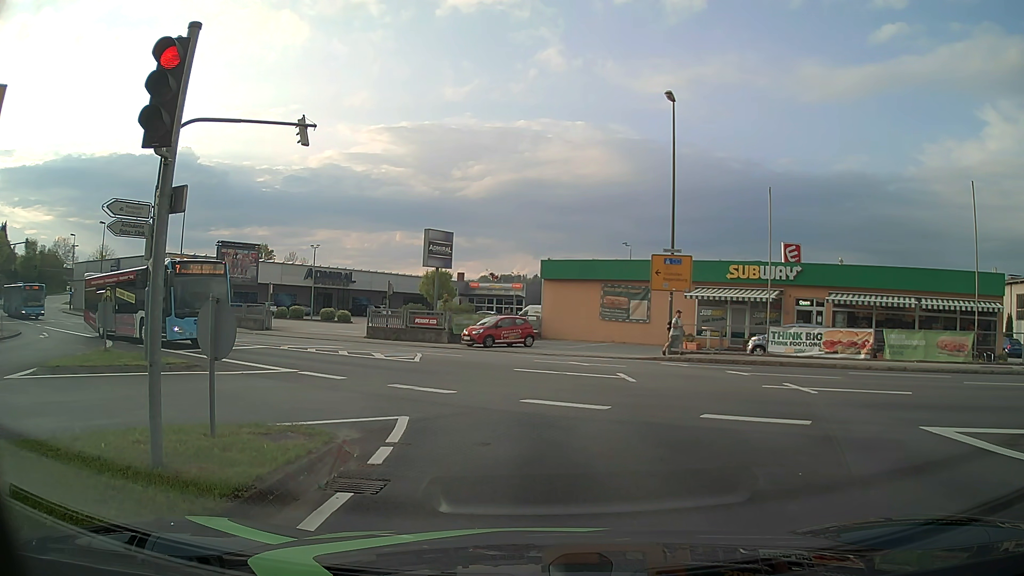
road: tertiary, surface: asphalt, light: Day
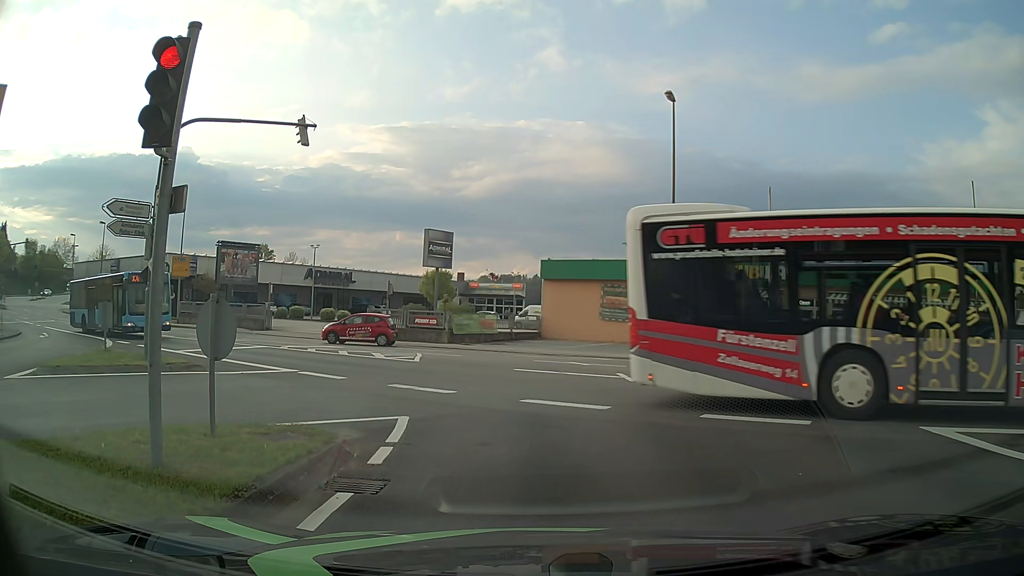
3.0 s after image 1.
(0.0, 0.0) m; 0°
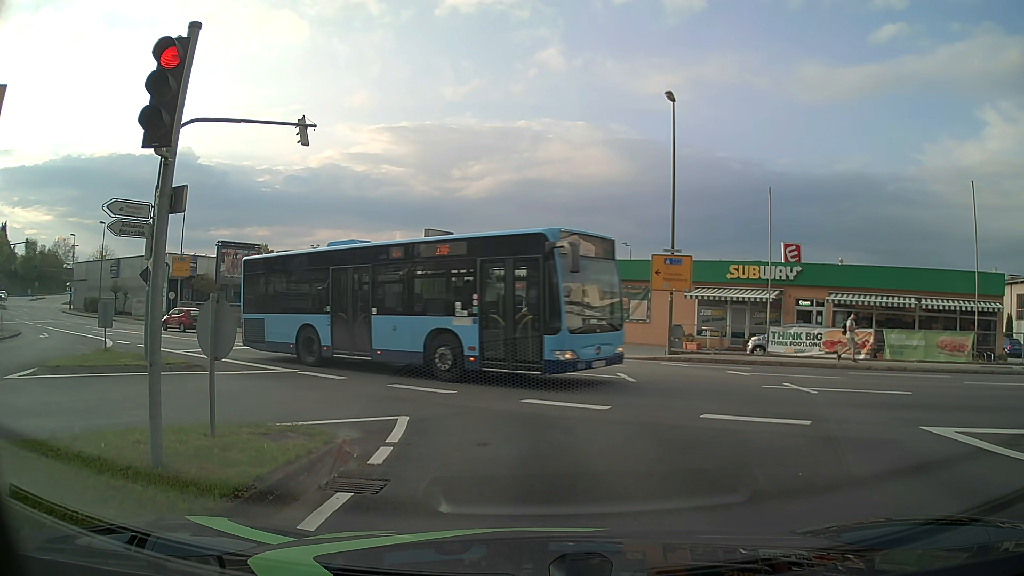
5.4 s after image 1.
(0.0, 0.0) m; 0°
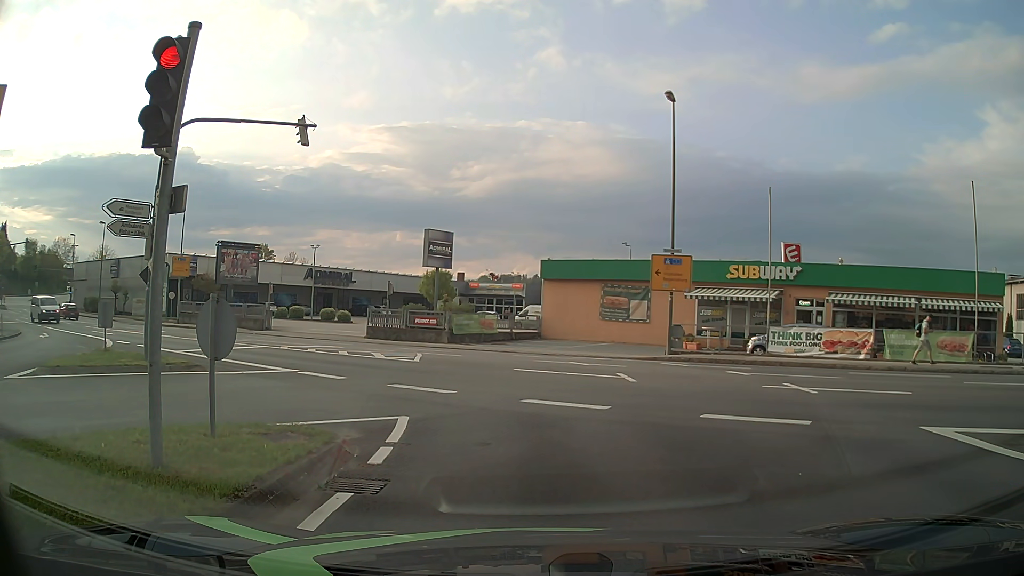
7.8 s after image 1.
(0.0, 0.0) m; 0°
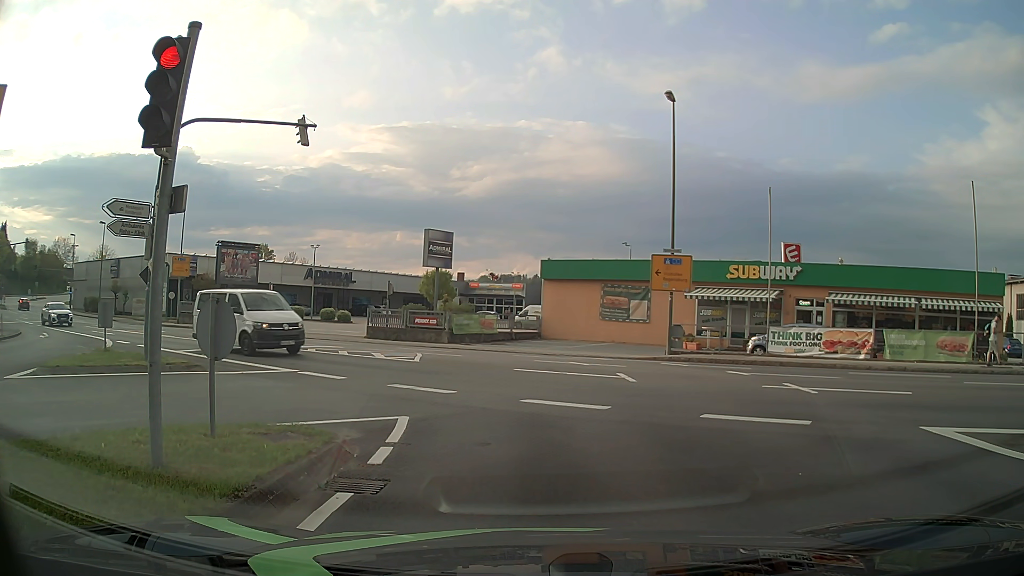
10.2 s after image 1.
(0.0, 0.0) m; 0°
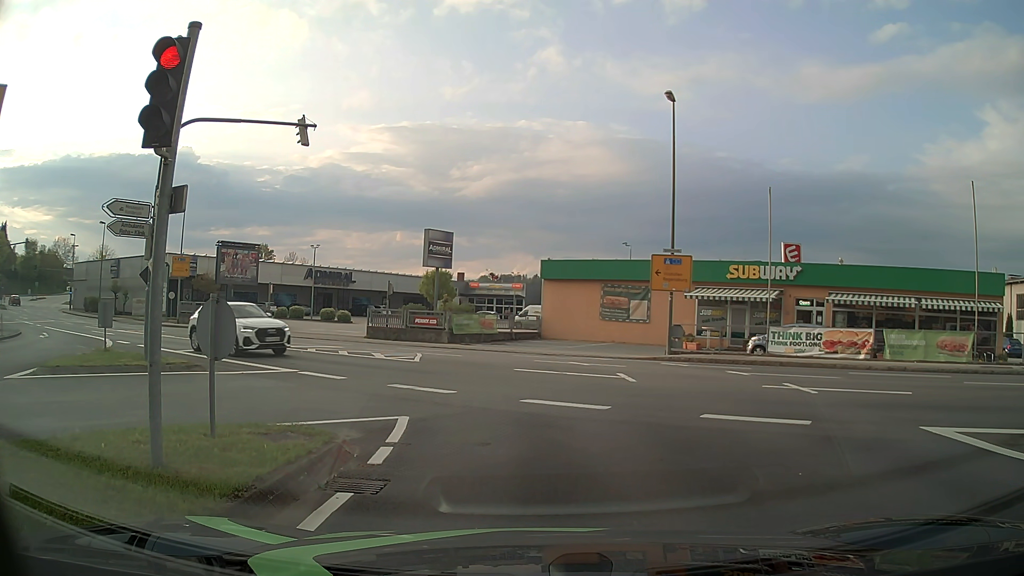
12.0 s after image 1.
(0.0, 0.0) m; 0°
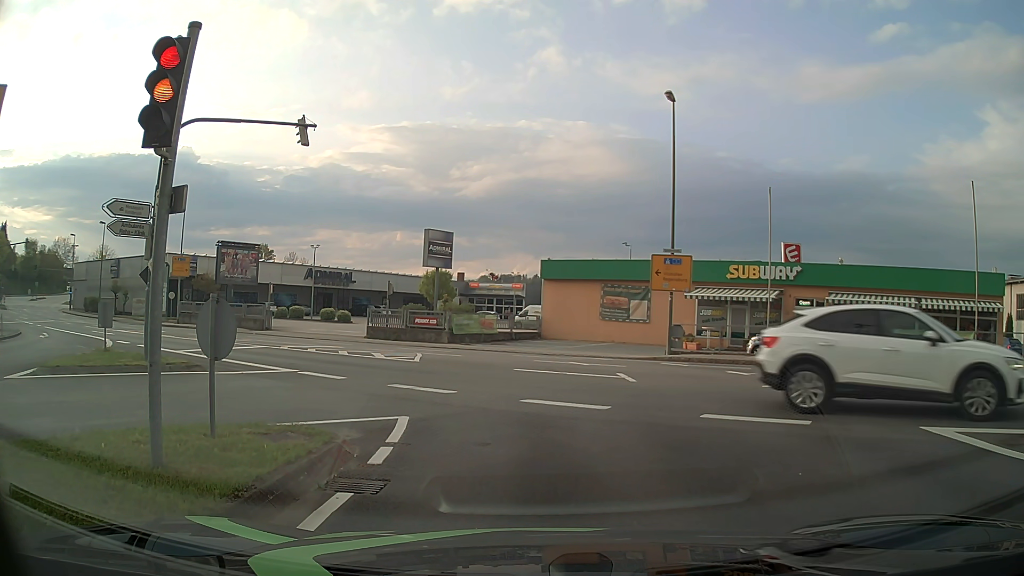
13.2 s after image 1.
(0.0, 0.0) m; 0°
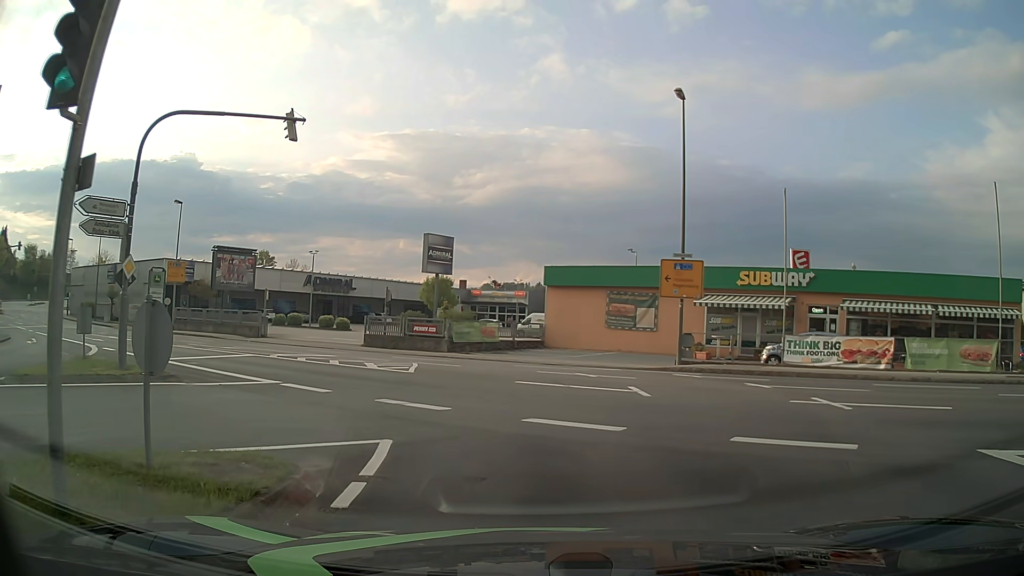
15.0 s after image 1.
(0.0, +1.6) m; 0°
(0, +10) (-2, +20) (-7, +28) (-15, +34) (-23, +39) (-32, +45) (-40, +50) (-49, +56) (-57, +61) (-65, +68) m
